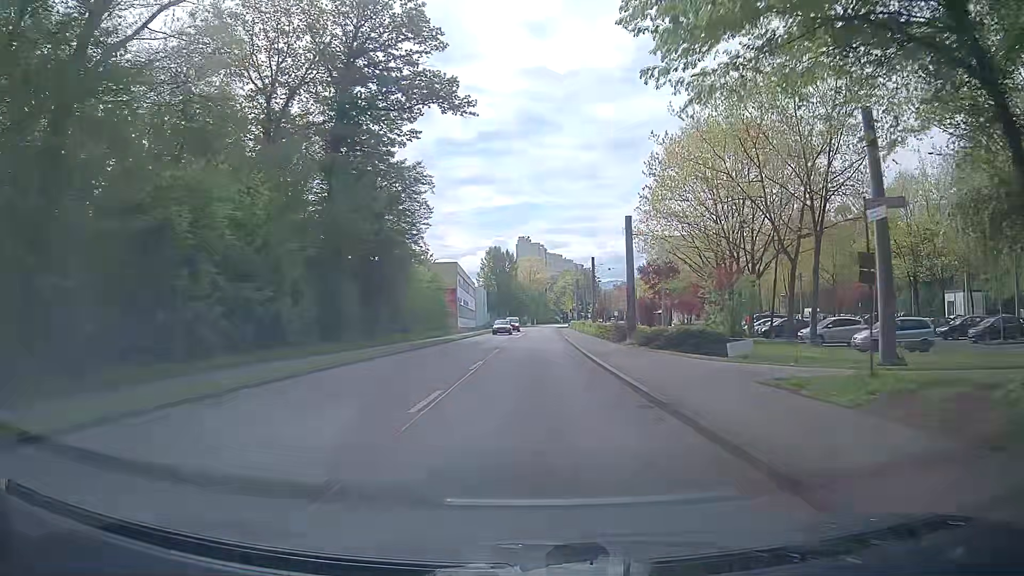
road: secondary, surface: asphalt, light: Day
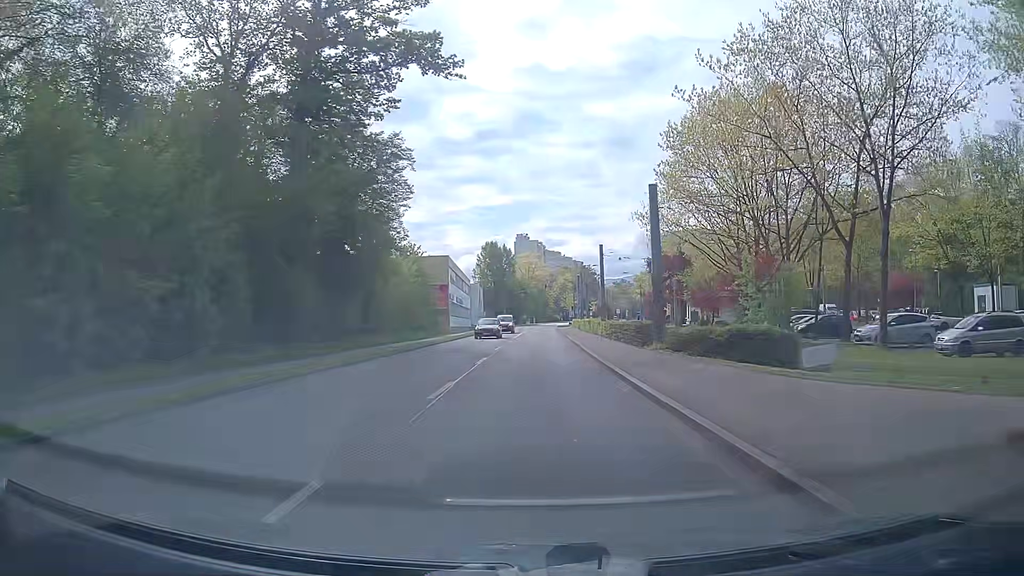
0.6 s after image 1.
(0.0, +7.3) m; 0°
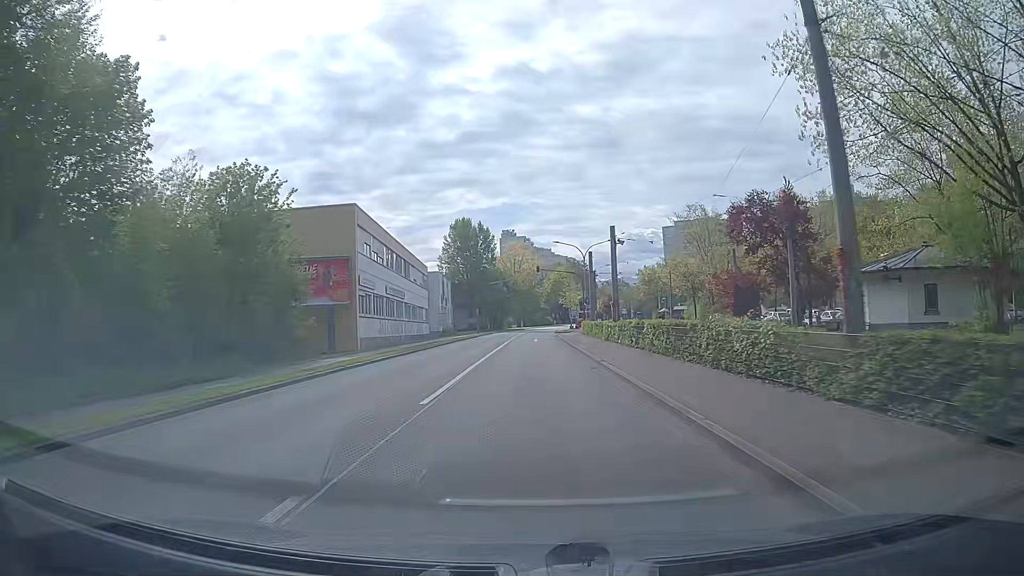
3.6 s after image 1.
(+0.2, +36.6) m; +1°
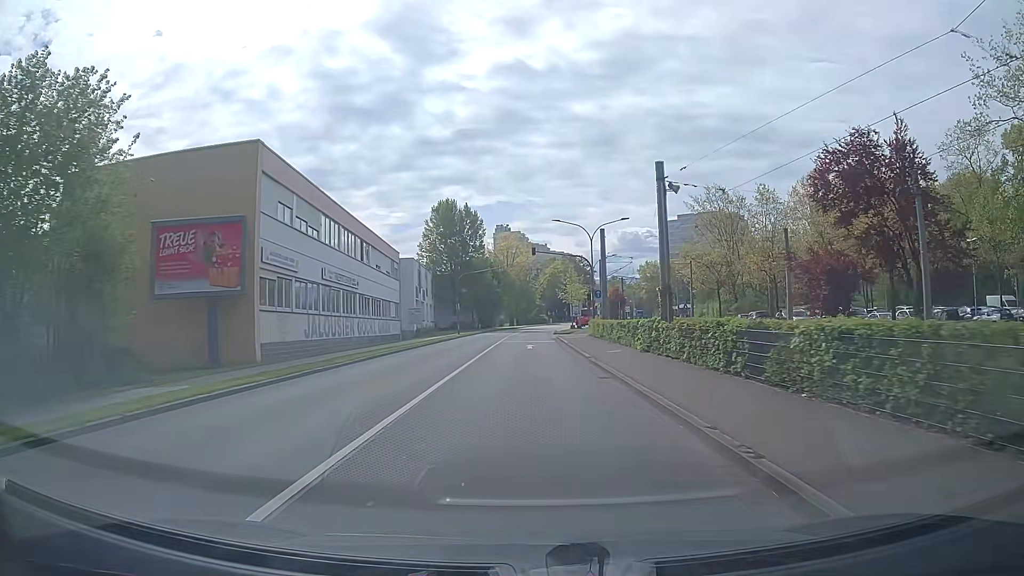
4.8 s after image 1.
(0.0, +14.5) m; 0°
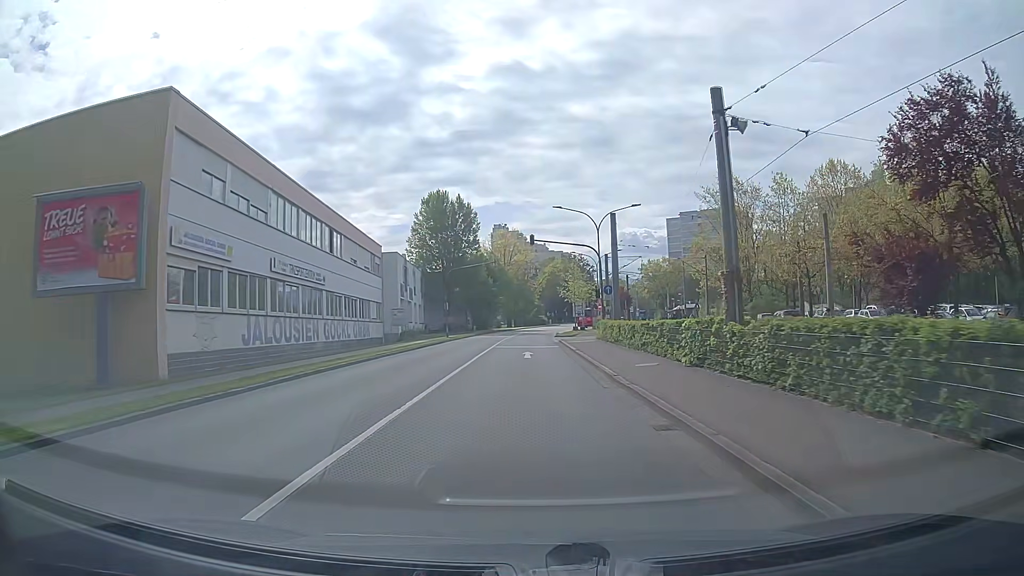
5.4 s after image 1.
(0.0, +7.3) m; 0°
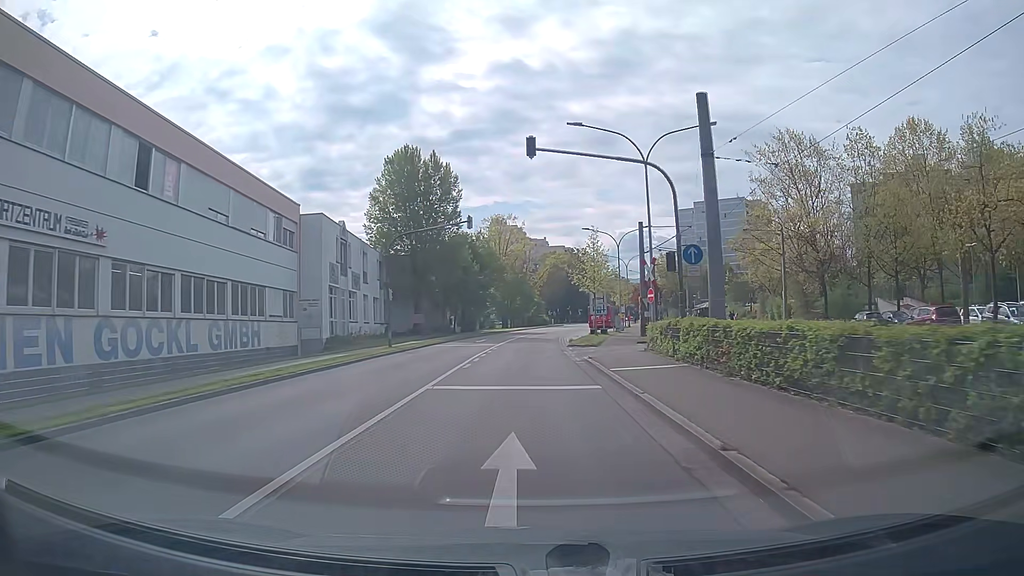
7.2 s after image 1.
(+0.1, +21.7) m; 0°
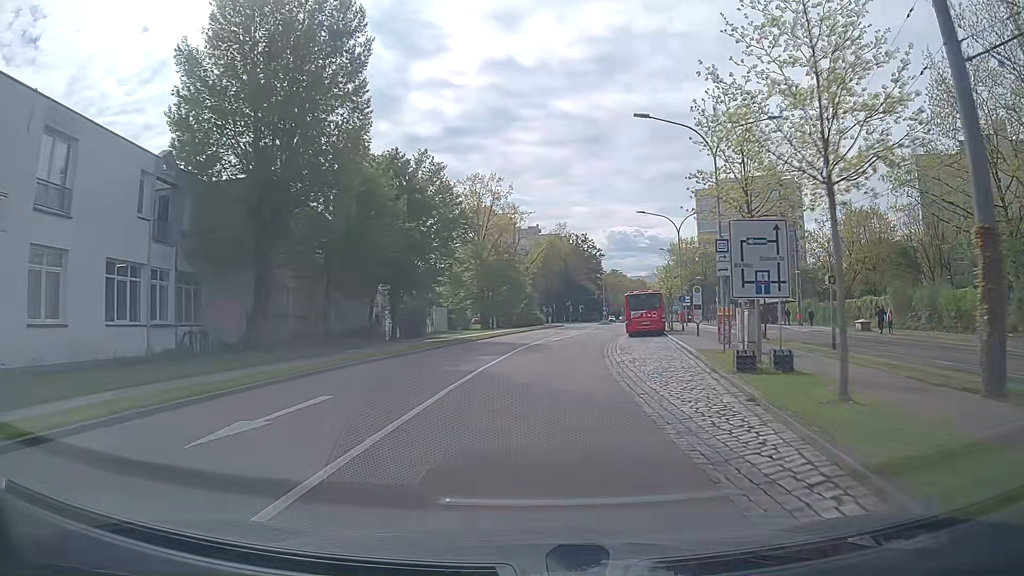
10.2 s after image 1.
(-0.1, +36.0) m; +1°
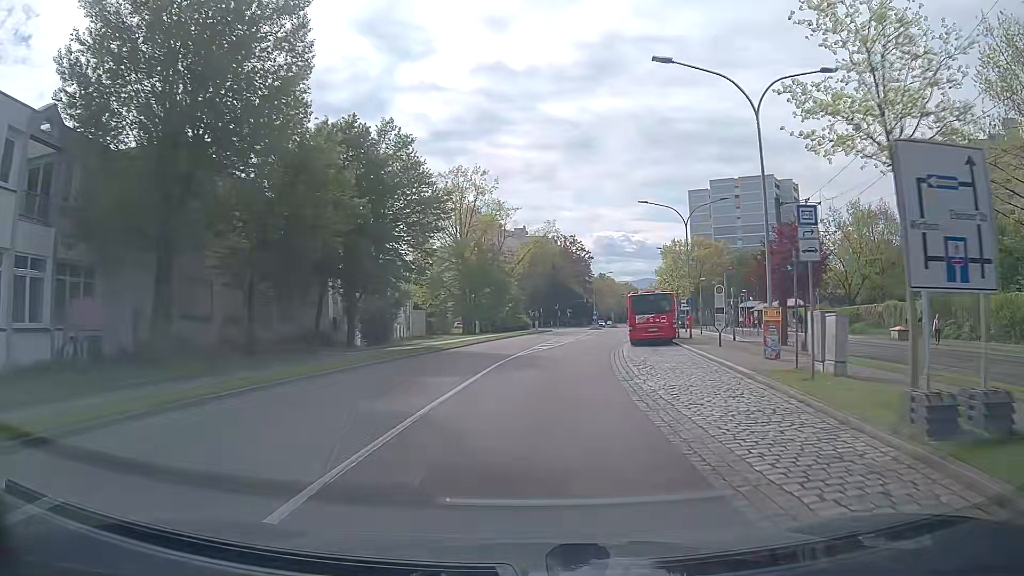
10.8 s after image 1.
(0.0, +7.2) m; +1°
(0, +10) (+1, +20) (+2, +30) (+3, +40) (+5, +50) (+7, +60) (+9, +69) (+11, +79) (+13, +89) (+15, +99) m
